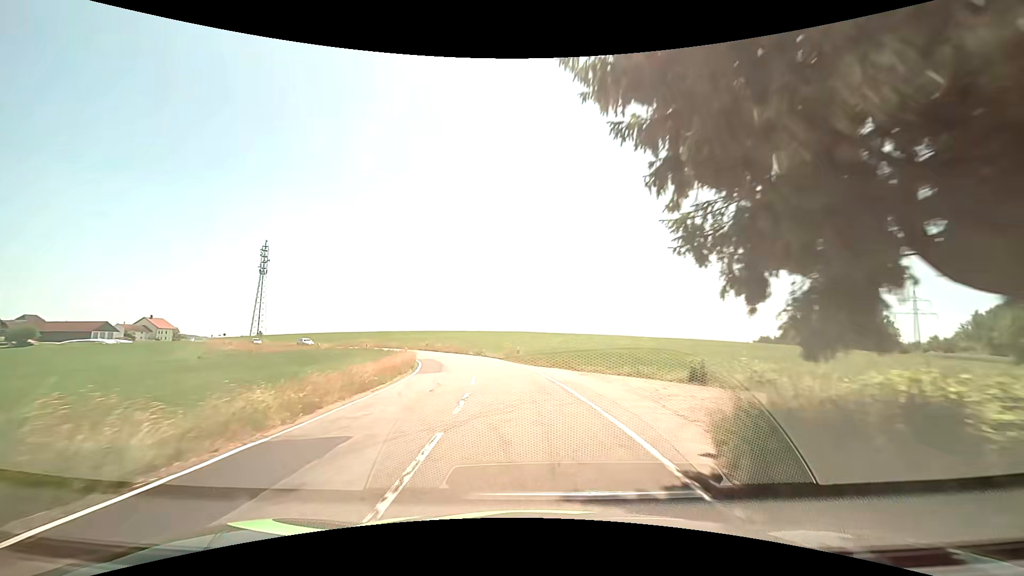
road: tertiary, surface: asphalt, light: Day
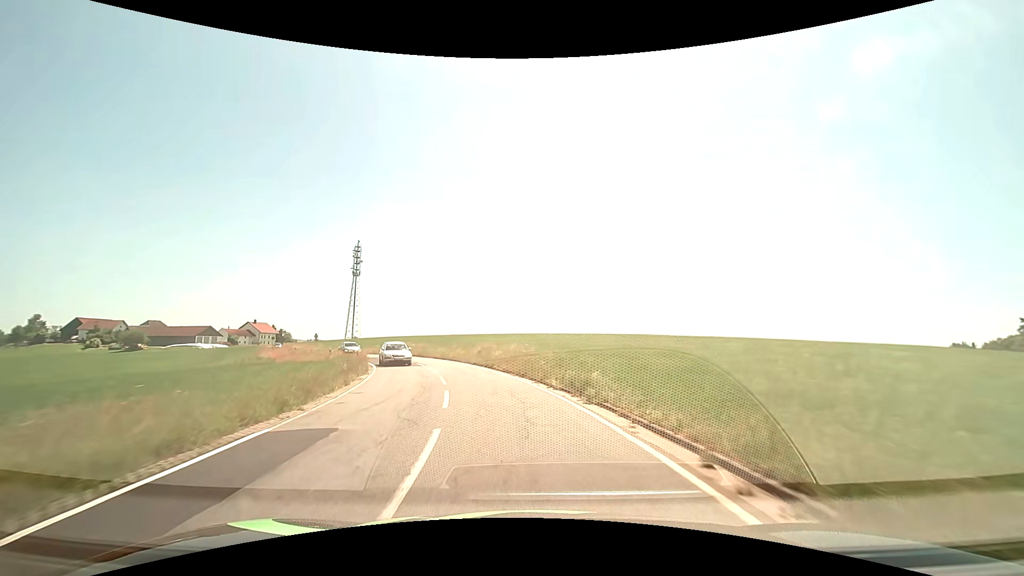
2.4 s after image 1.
(-2.7, +32.3) m; -13°
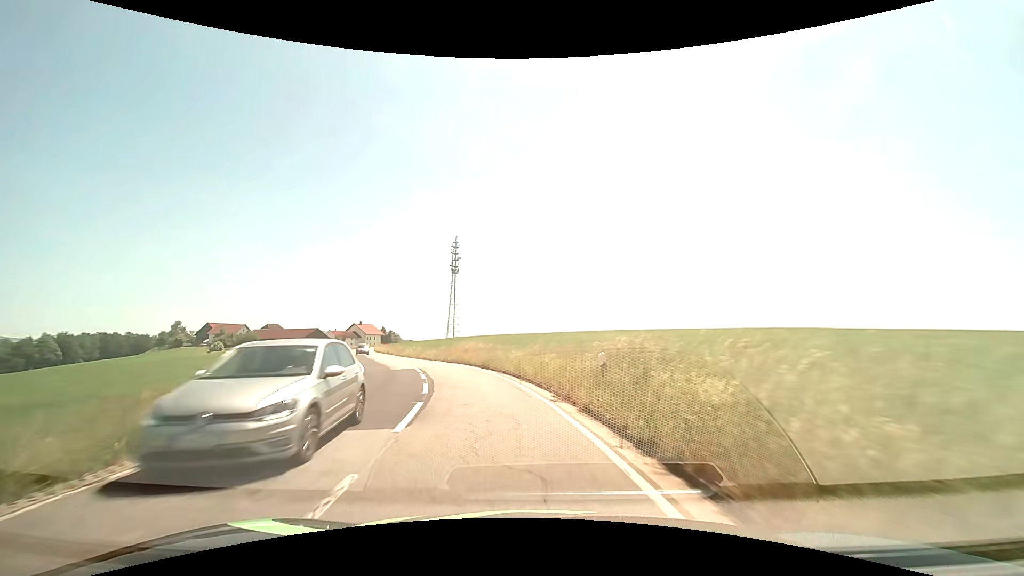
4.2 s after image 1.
(-2.0, +22.2) m; -11°
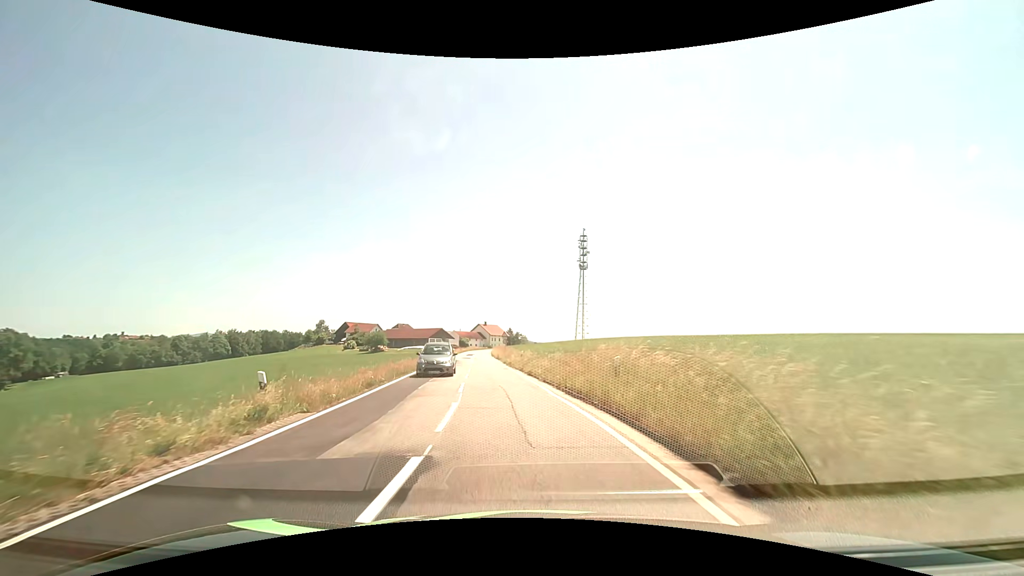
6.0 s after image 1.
(-3.0, +20.6) m; -16°
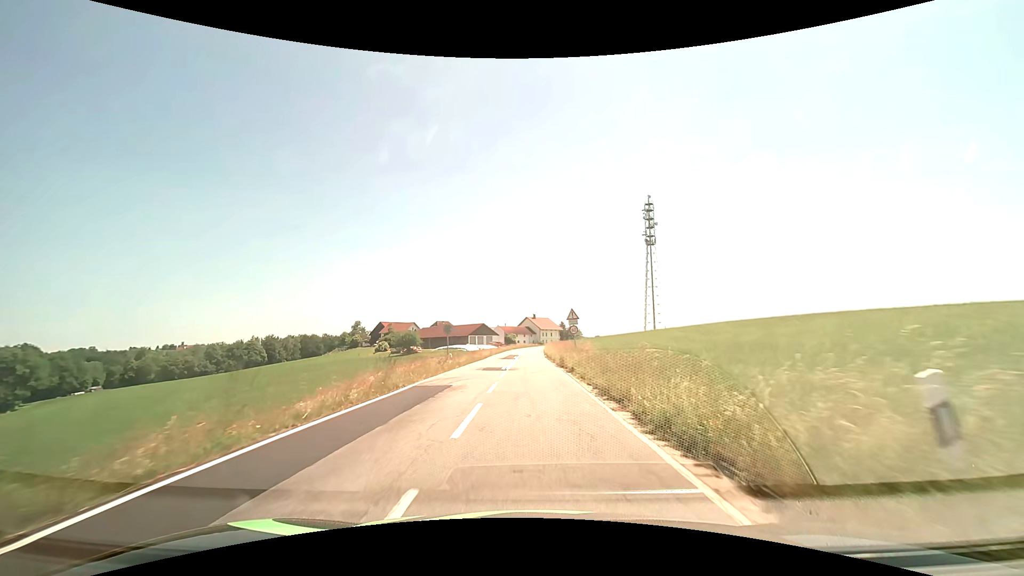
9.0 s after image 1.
(-2.8, +34.2) m; -5°
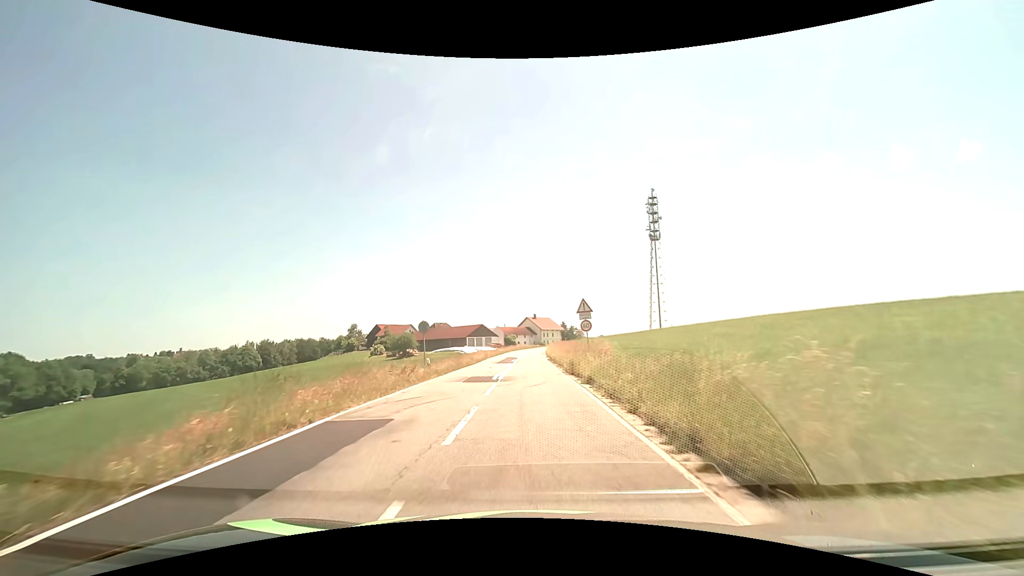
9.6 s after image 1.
(0.0, +7.0) m; 0°
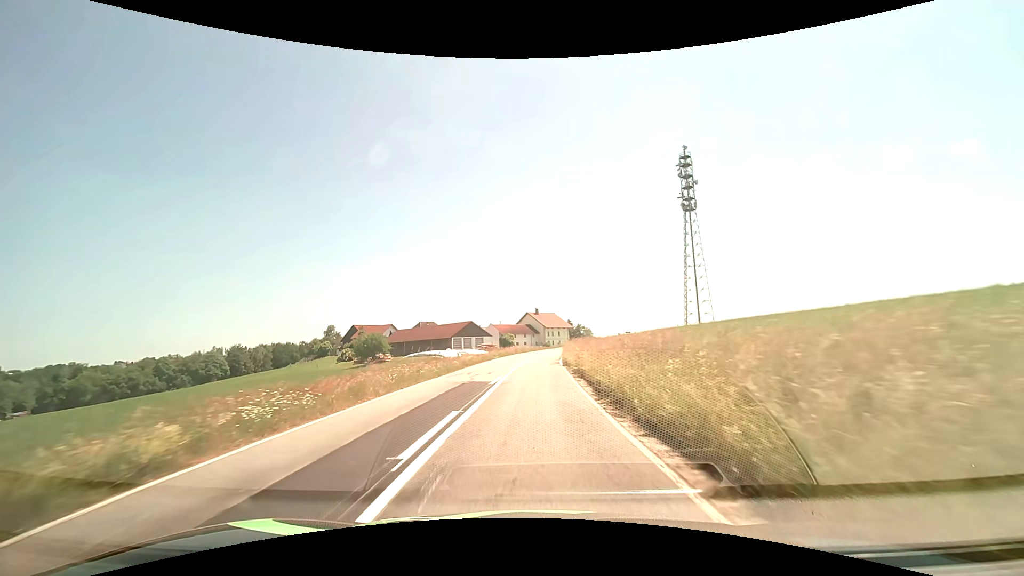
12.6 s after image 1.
(-0.2, +36.2) m; -1°
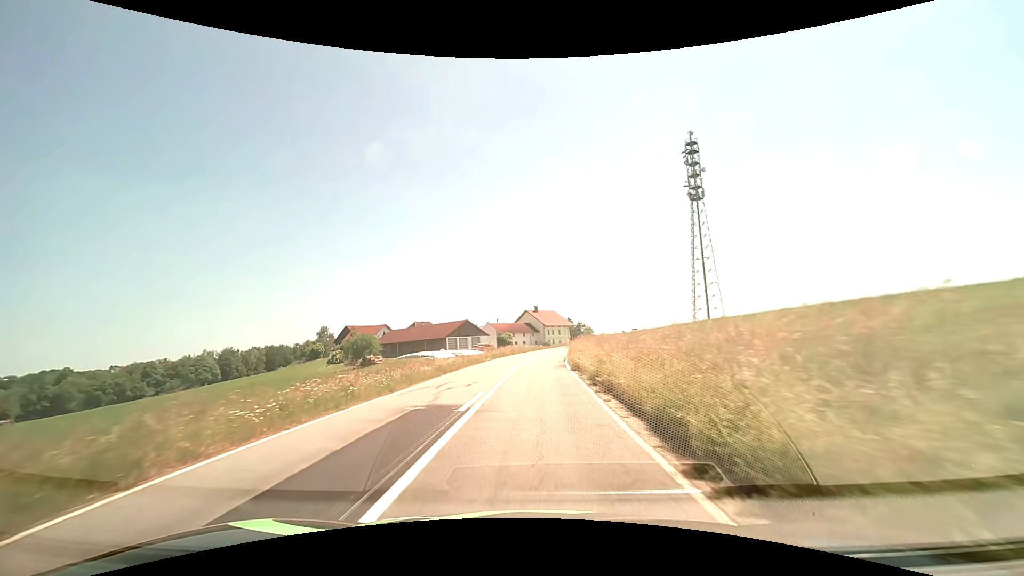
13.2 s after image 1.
(0.0, +7.5) m; 0°
(0, +10) (0, +20) (0, +30) (+1, +40) (+2, +50) (+4, +60) (+6, +69) (+9, +79) (+13, +88) (+16, +98) m
